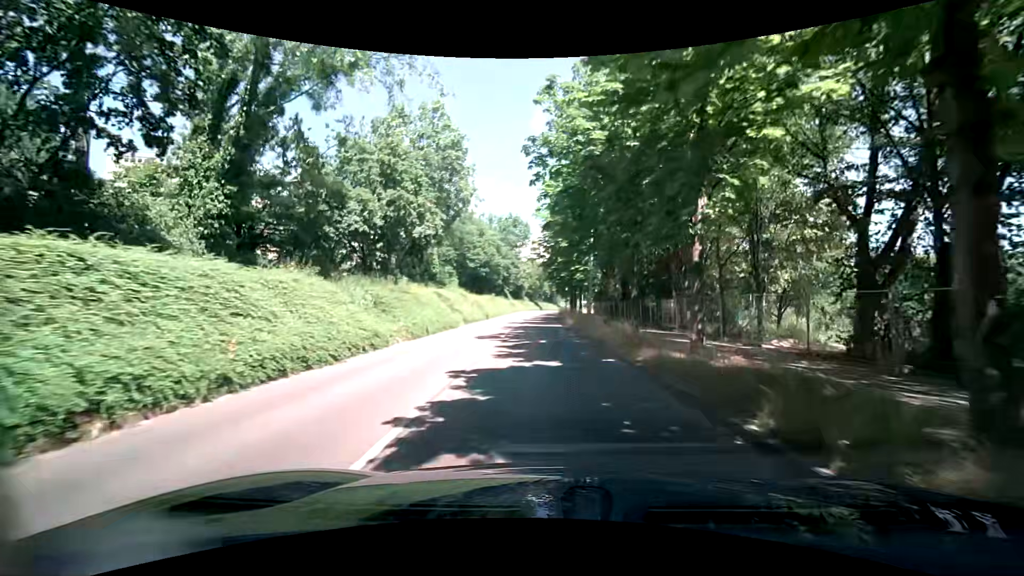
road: tertiary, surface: asphalt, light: Day
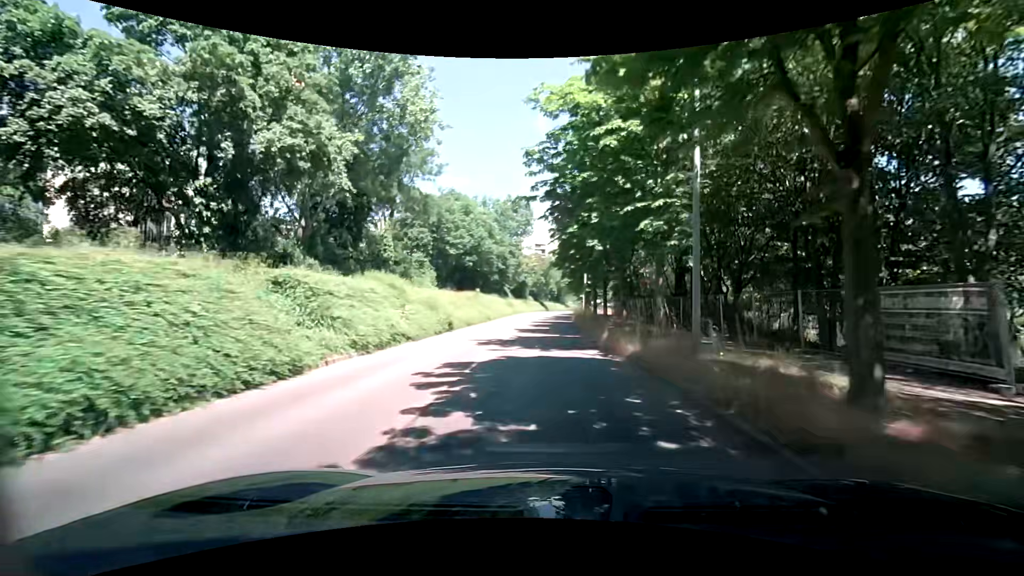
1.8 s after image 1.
(-0.5, +20.5) m; -2°
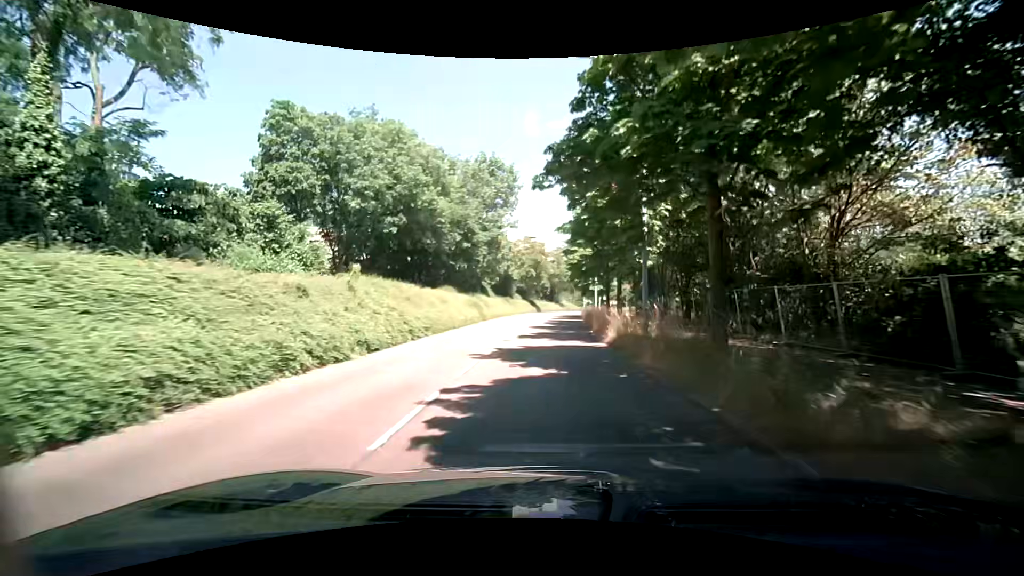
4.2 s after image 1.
(+0.4, +27.6) m; +1°
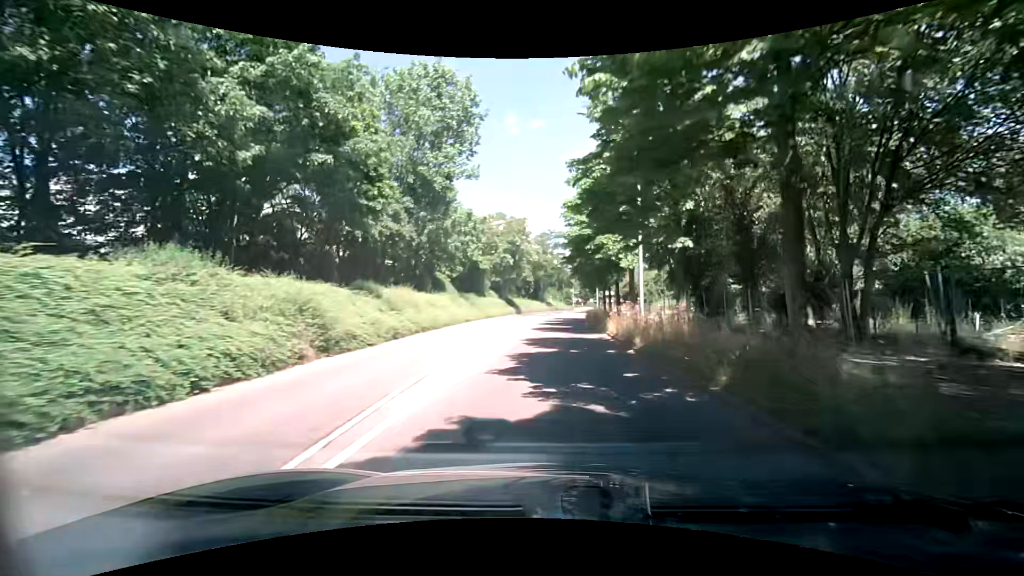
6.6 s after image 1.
(+0.3, +27.6) m; +2°
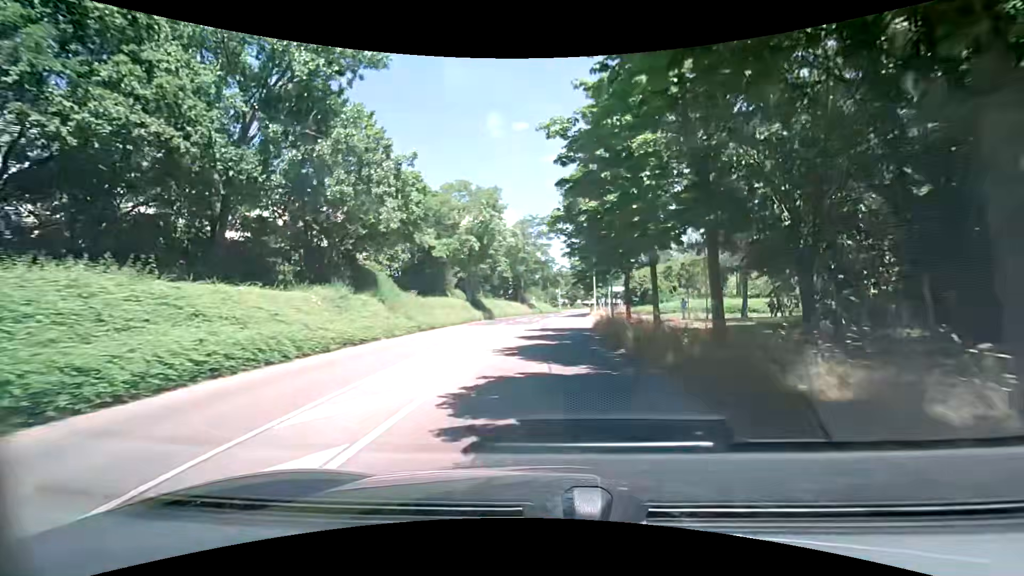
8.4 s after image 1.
(+0.5, +20.7) m; +2°
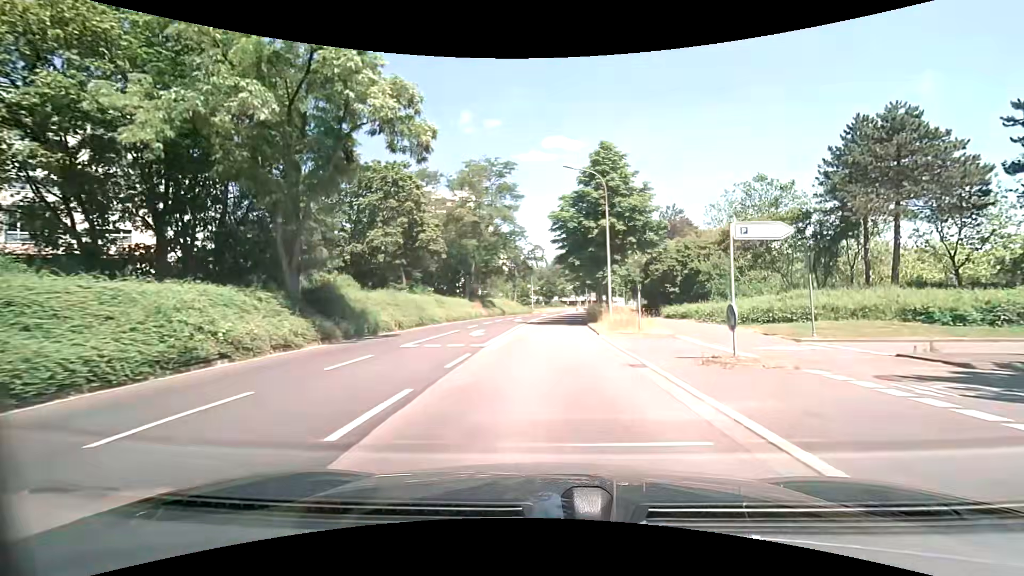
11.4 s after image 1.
(+1.0, +34.6) m; +3°
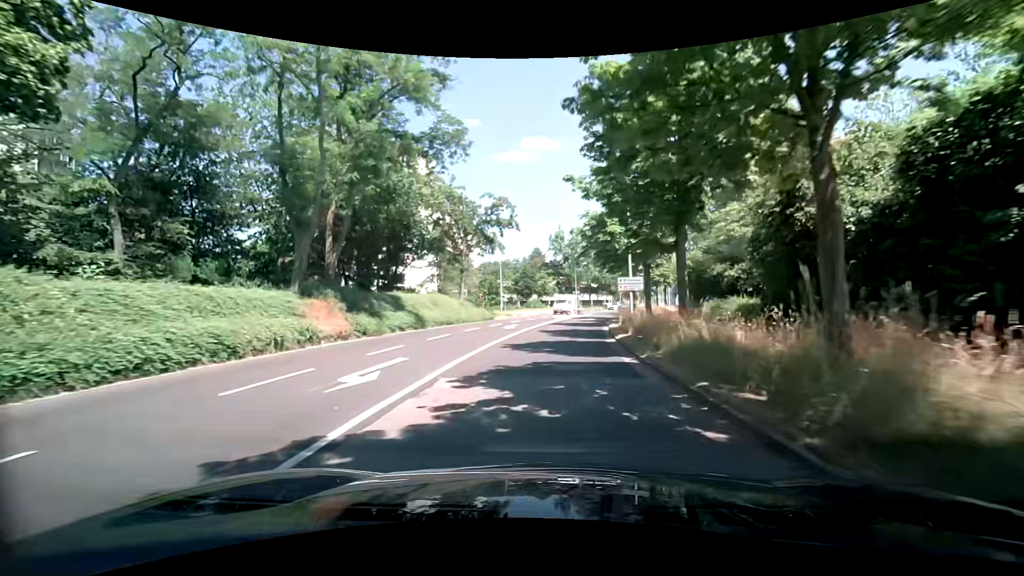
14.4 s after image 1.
(+0.5, +34.6) m; +1°
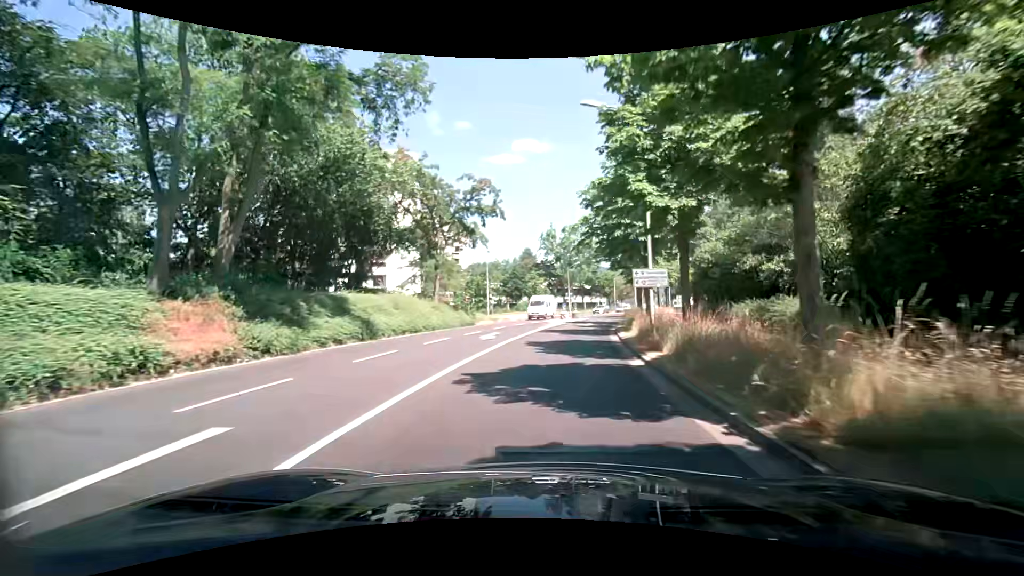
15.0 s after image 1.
(+0.2, +6.9) m; +2°
(0, +10) (0, +20) (+1, +30) (+3, +40) (+4, +50) (+7, +59) (+9, +69) (+12, +79) (+15, +88) (+18, +98) m
